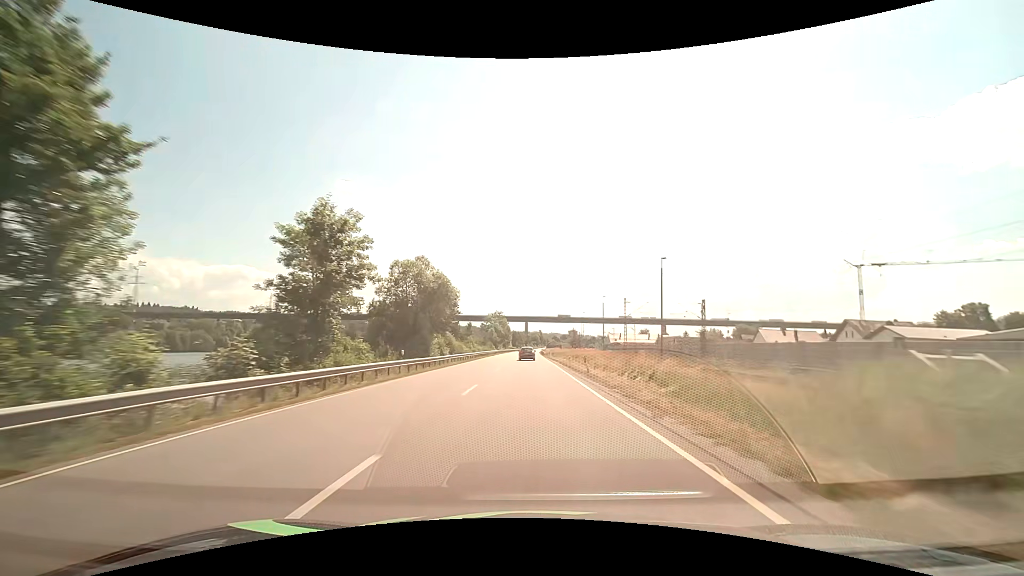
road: primary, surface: asphalt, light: Day
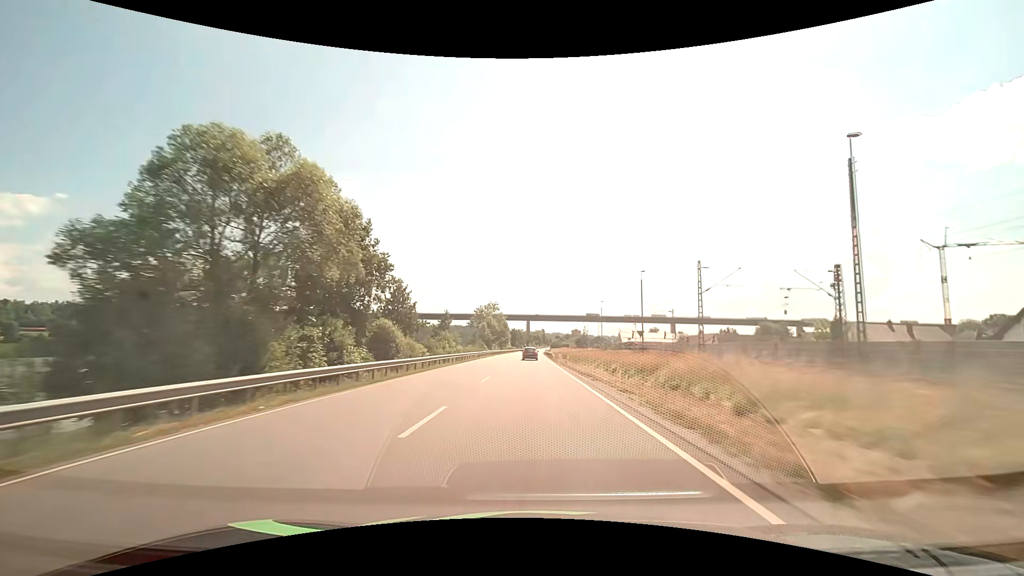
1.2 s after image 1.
(0.0, +31.0) m; 0°
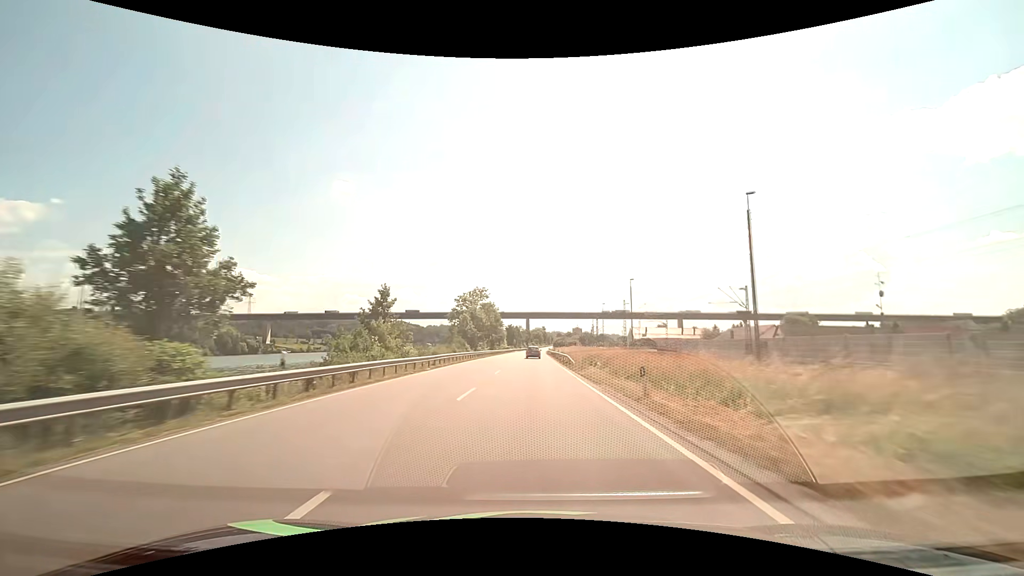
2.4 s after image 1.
(0.0, +31.0) m; 0°
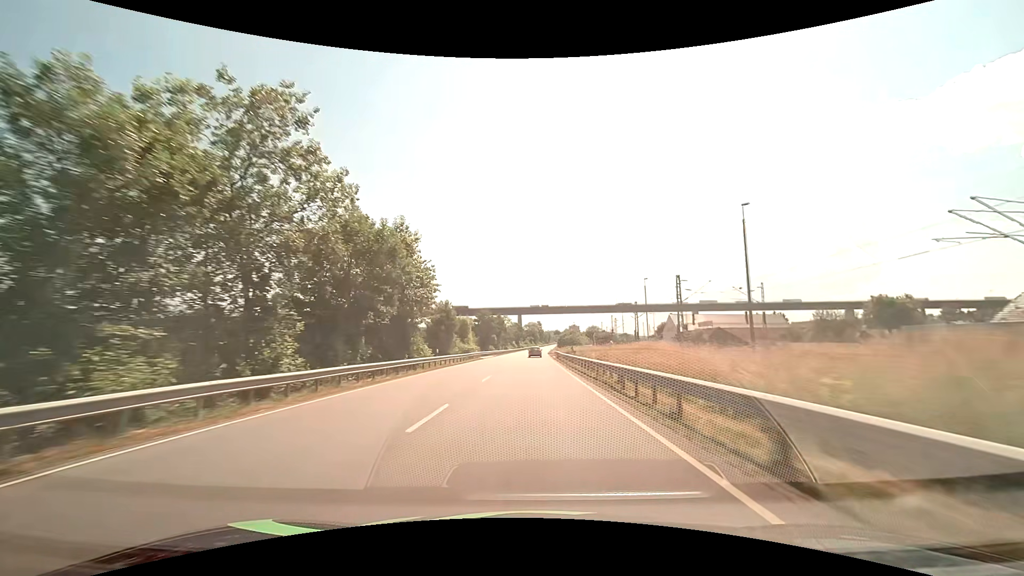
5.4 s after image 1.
(+0.5, +77.3) m; +1°
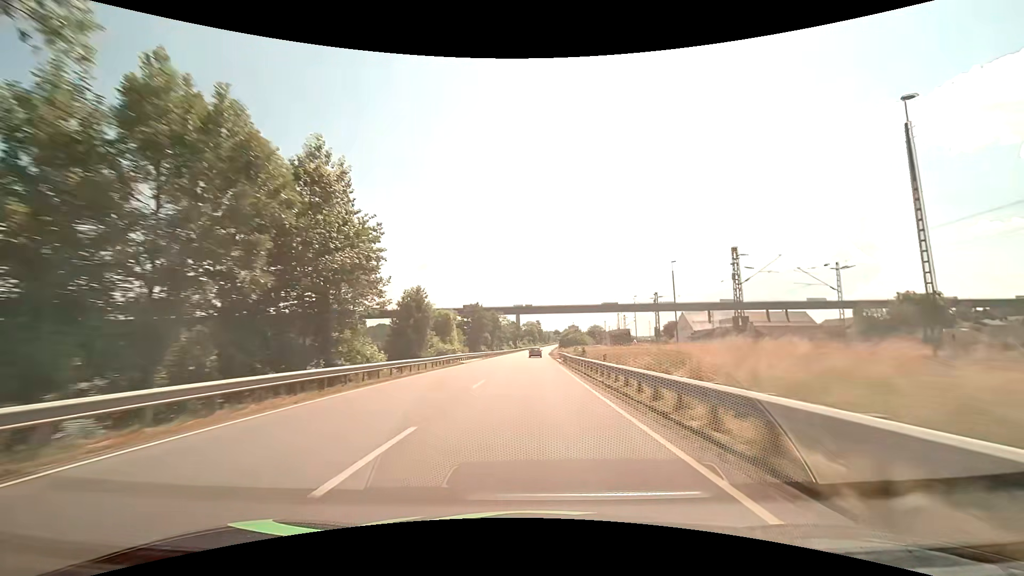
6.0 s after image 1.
(0.0, +15.4) m; 0°
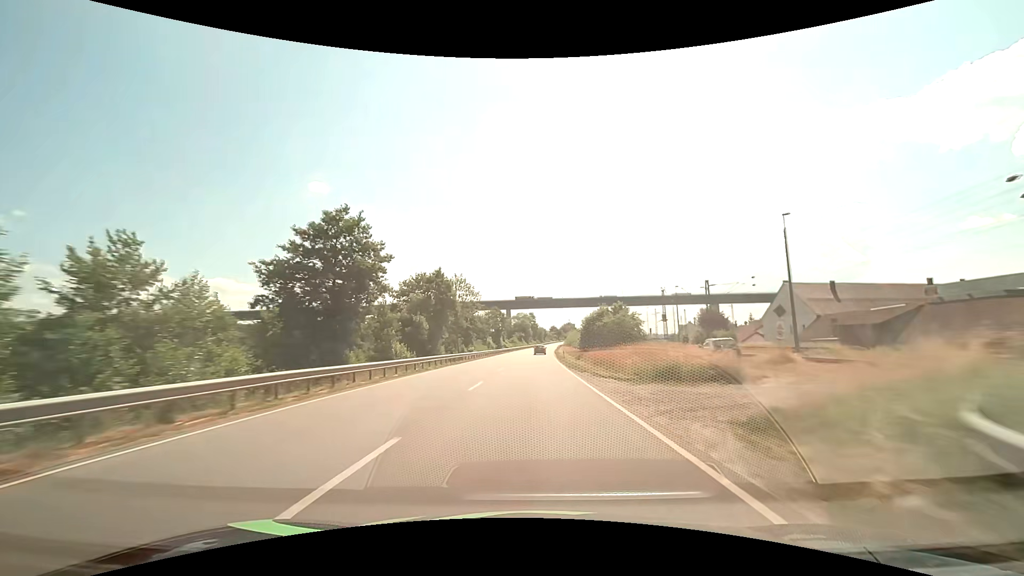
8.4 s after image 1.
(+0.5, +61.6) m; +1°
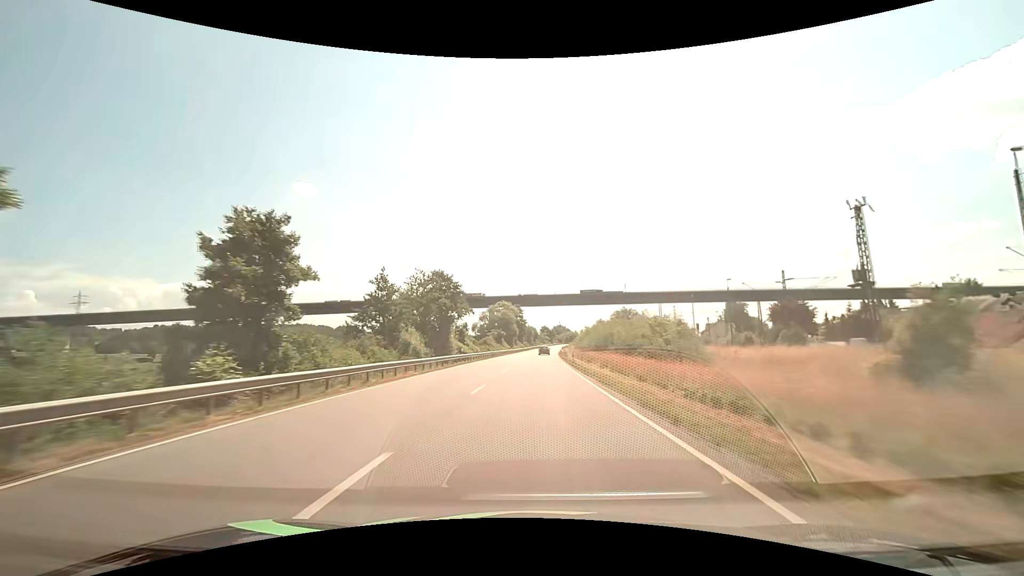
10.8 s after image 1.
(+0.5, +61.3) m; +1°
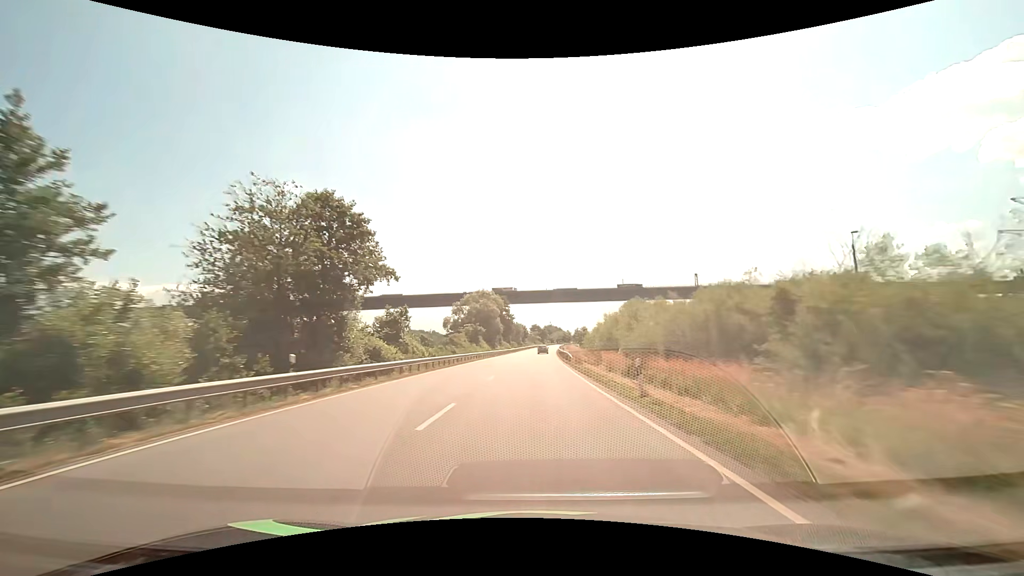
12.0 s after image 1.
(+0.3, +30.5) m; +1°
(0, +10) (0, +20) (0, +30) (0, +40) (+1, +50) (+1, +60) (+1, +70) (+2, +80) (+2, +90) (+2, +100) m
